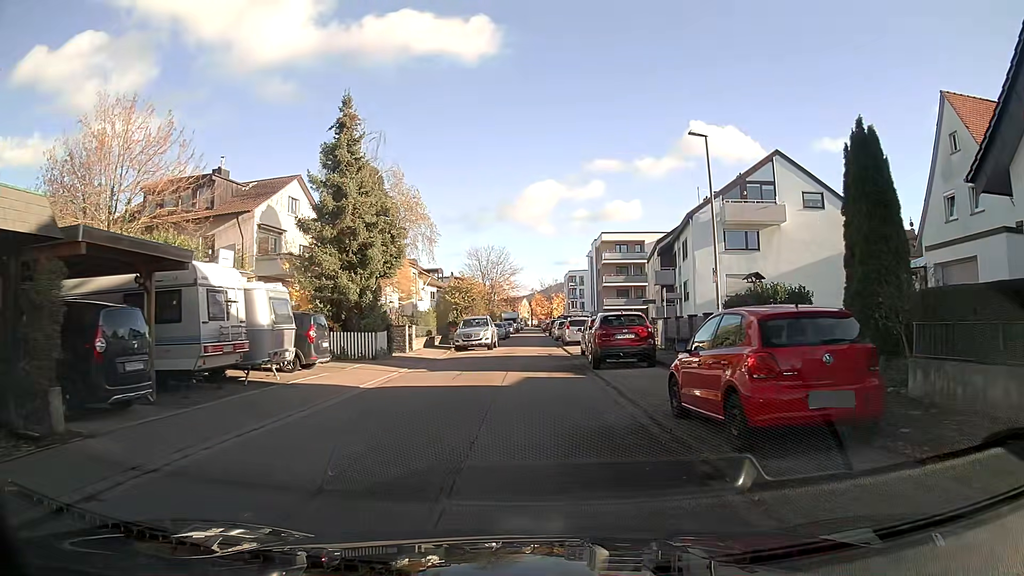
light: Day
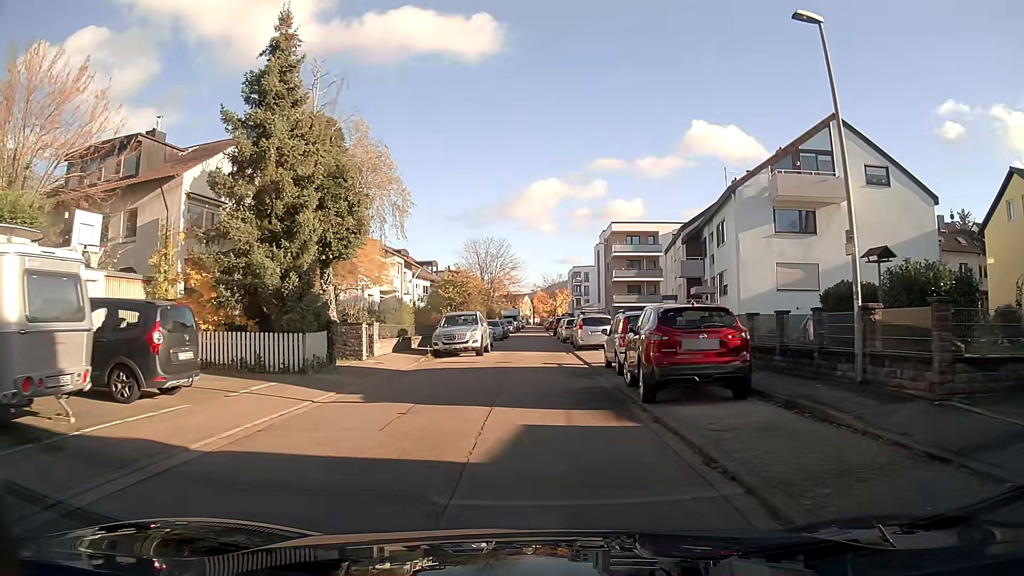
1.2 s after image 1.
(0.0, +8.1) m; 0°
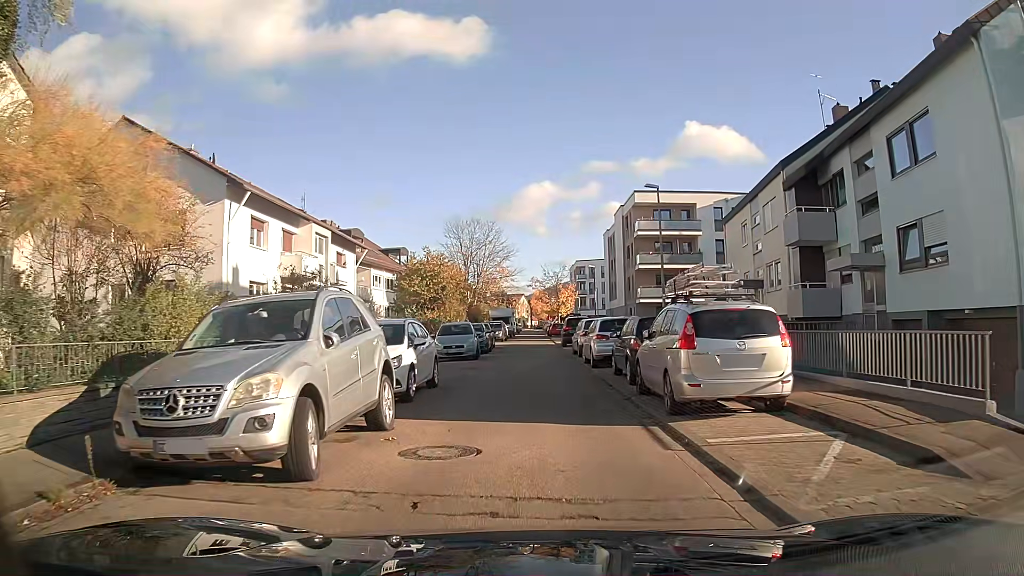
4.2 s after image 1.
(+0.1, +20.0) m; +1°
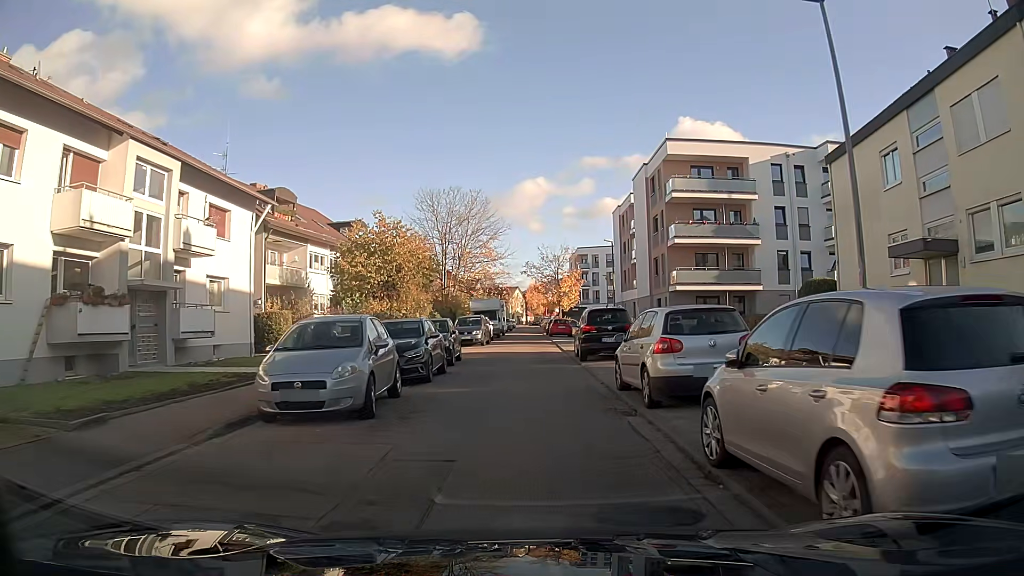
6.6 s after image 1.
(0.0, +16.3) m; 0°
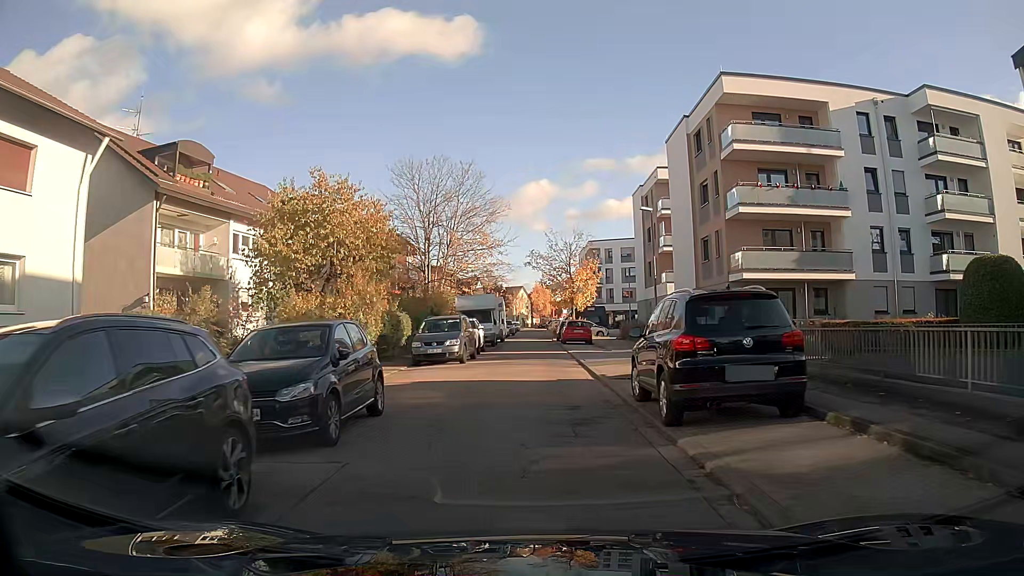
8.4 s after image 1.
(-0.1, +12.6) m; -1°
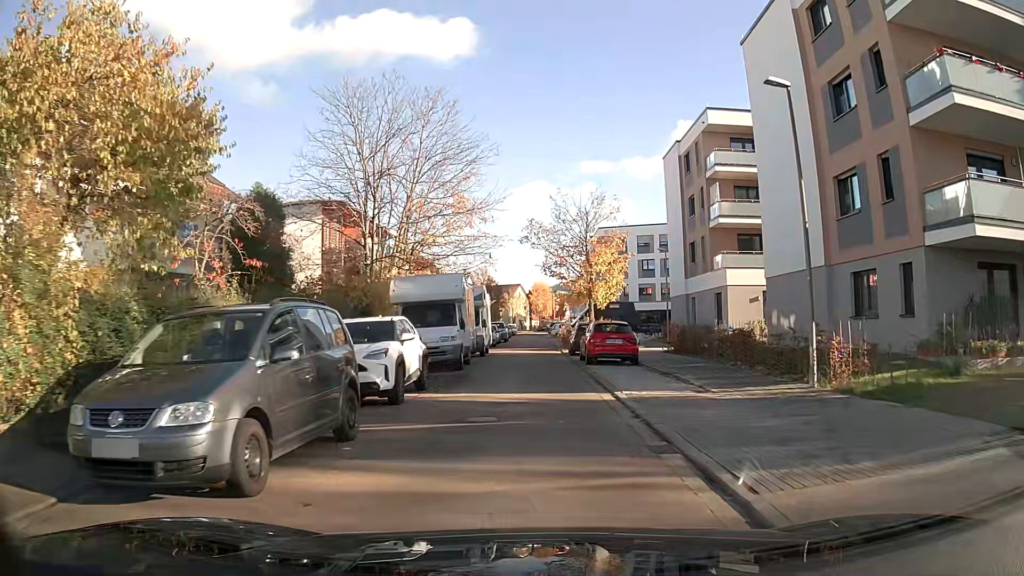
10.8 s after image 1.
(+0.1, +17.0) m; 0°
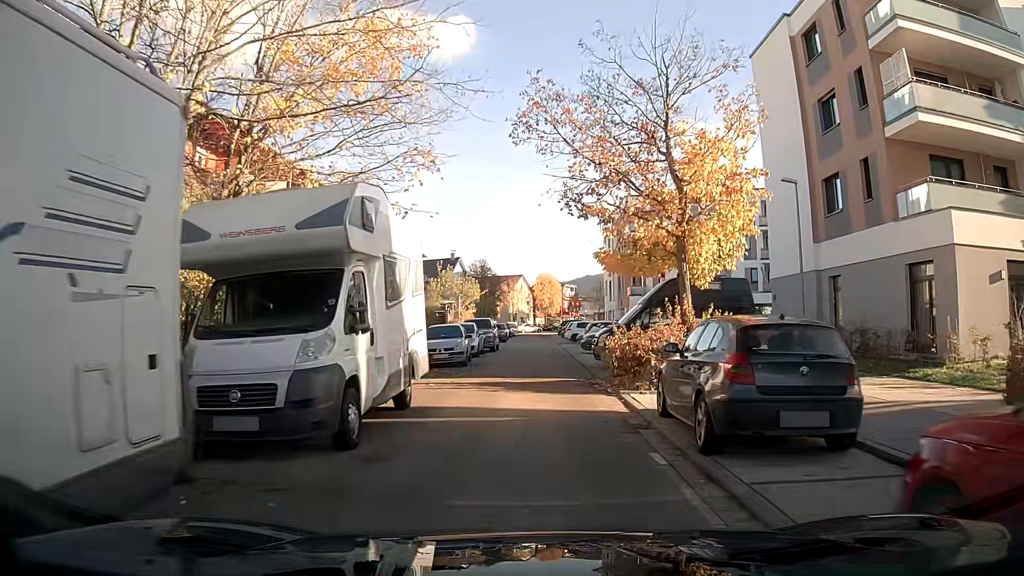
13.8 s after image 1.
(0.0, +21.4) m; 0°
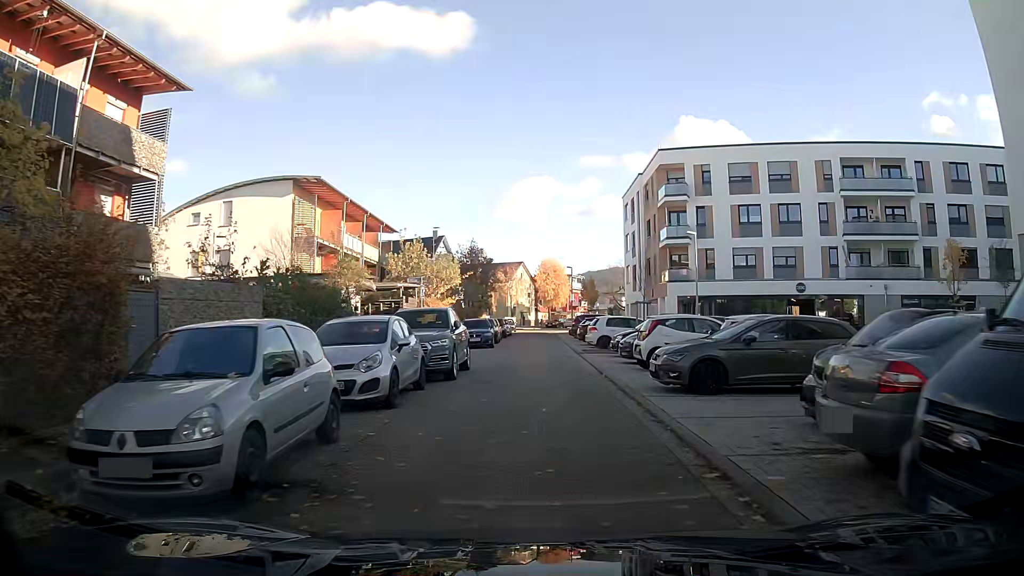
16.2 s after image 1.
(0.0, +17.2) m; 0°
(0, +10) (0, +20) (0, +30) (0, +40) (0, +50) (0, +60) (+1, +70) (+1, +79) (-7, +85) (-16, +90) m
